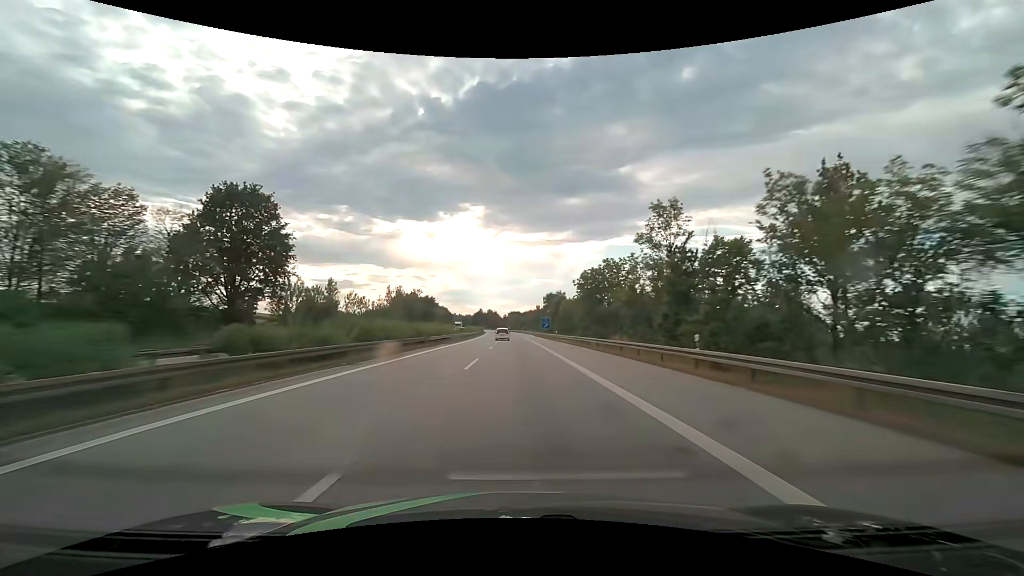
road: motorway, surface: asphalt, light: Day
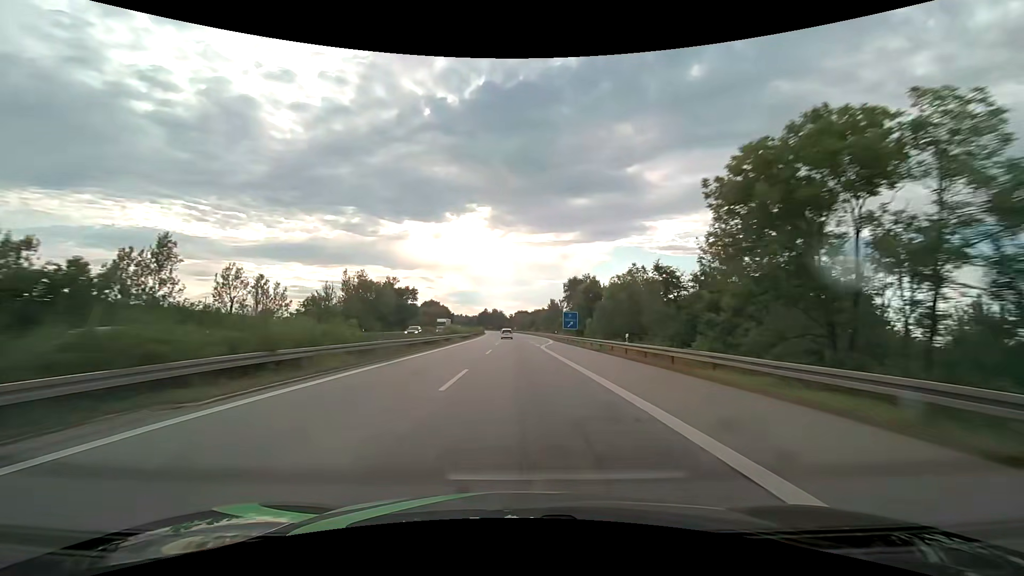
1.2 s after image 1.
(-0.4, +41.6) m; -1°
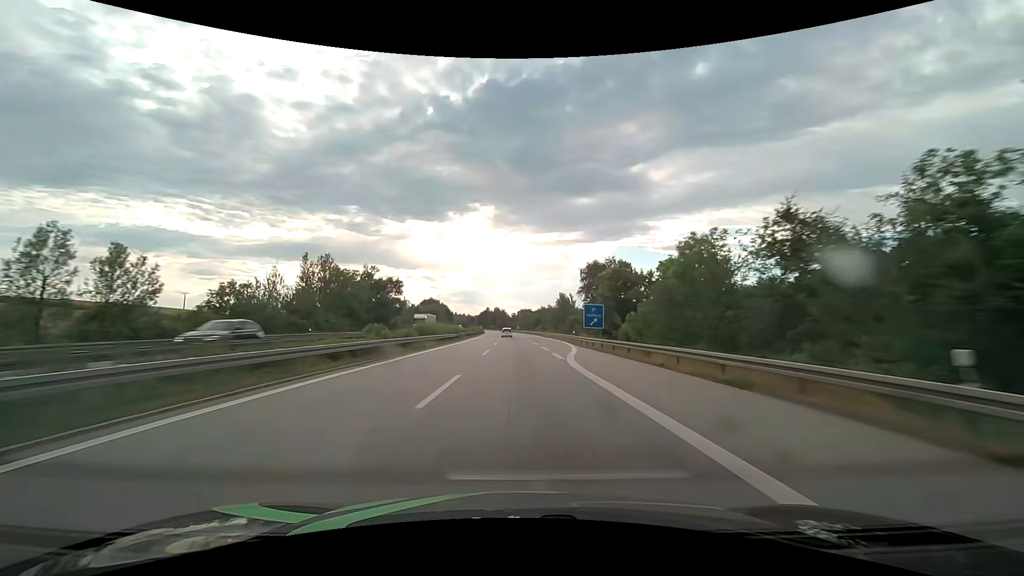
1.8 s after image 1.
(0.0, +20.9) m; 0°
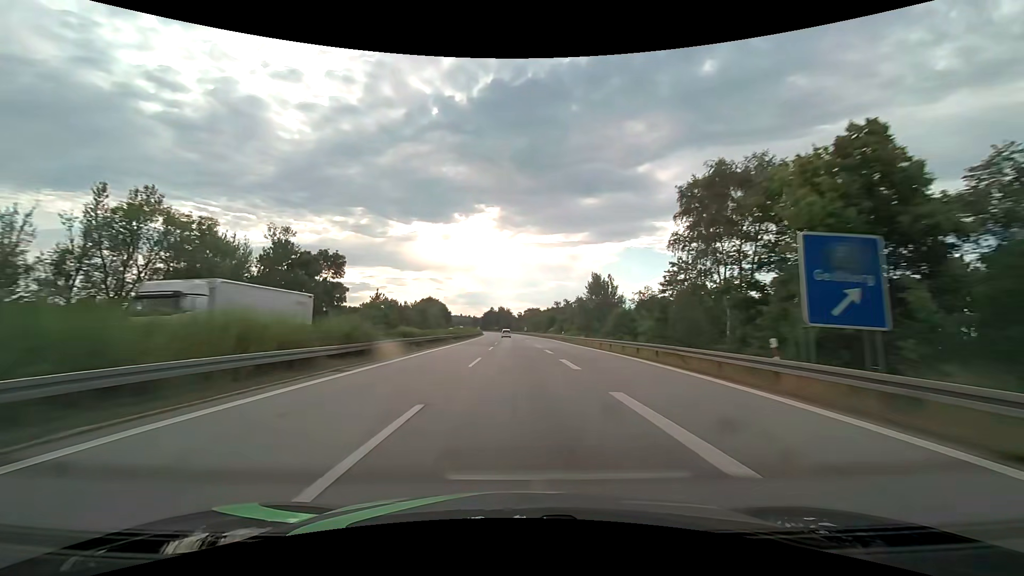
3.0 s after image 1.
(-0.4, +42.1) m; -1°
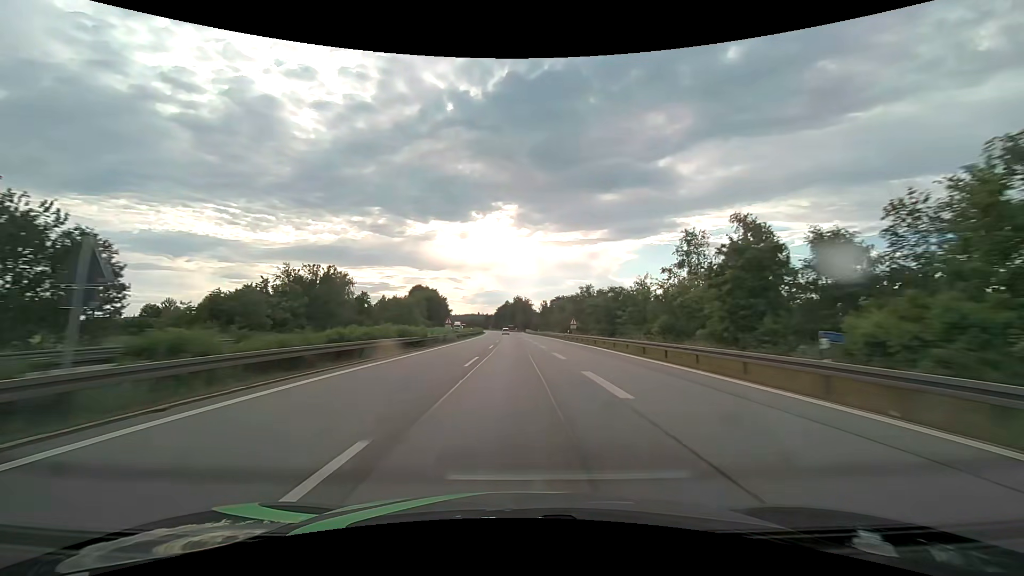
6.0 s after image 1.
(-2.0, +105.6) m; -2°
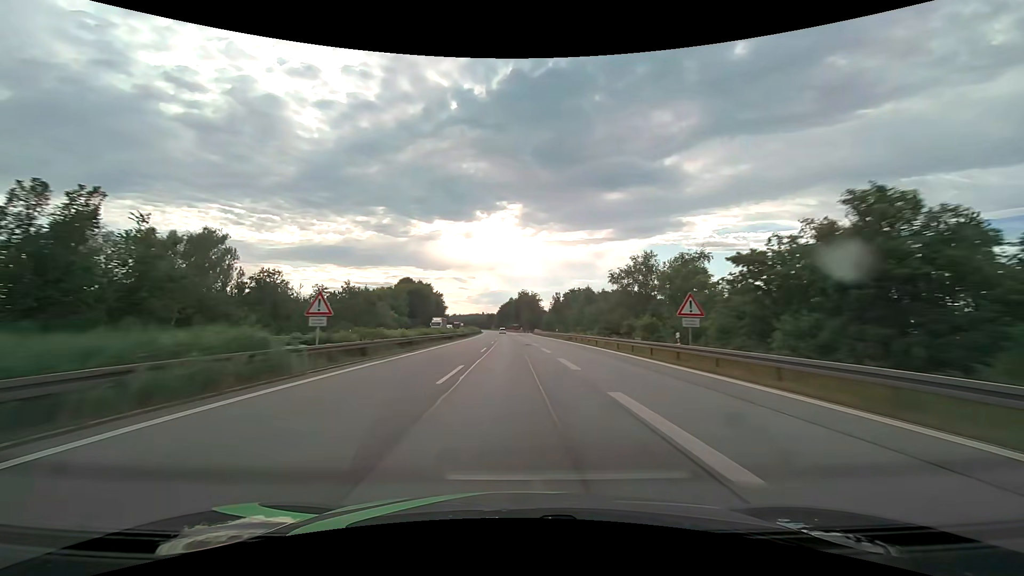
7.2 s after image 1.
(-0.1, +42.2) m; 0°
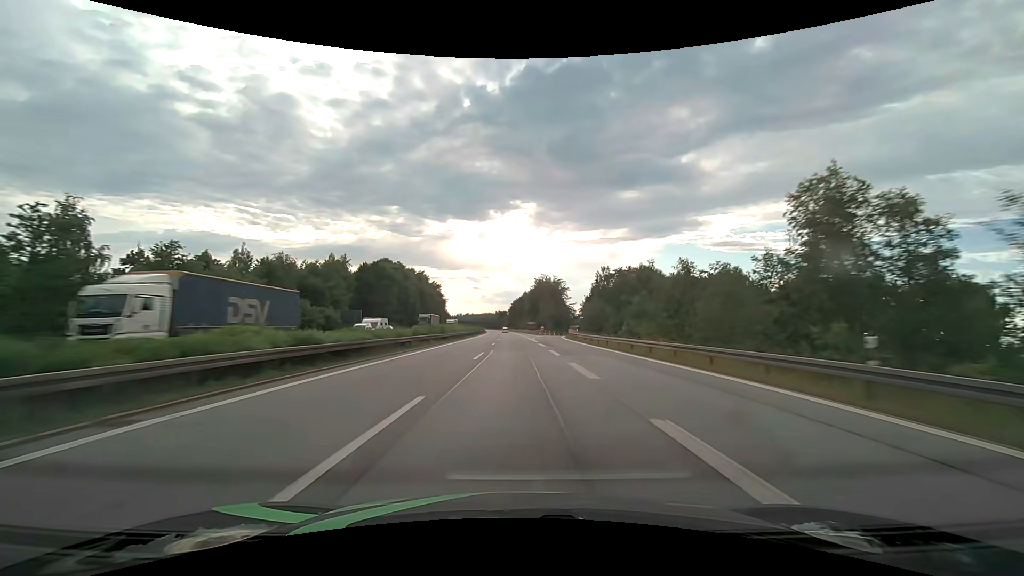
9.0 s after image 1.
(-0.9, +63.2) m; -2°
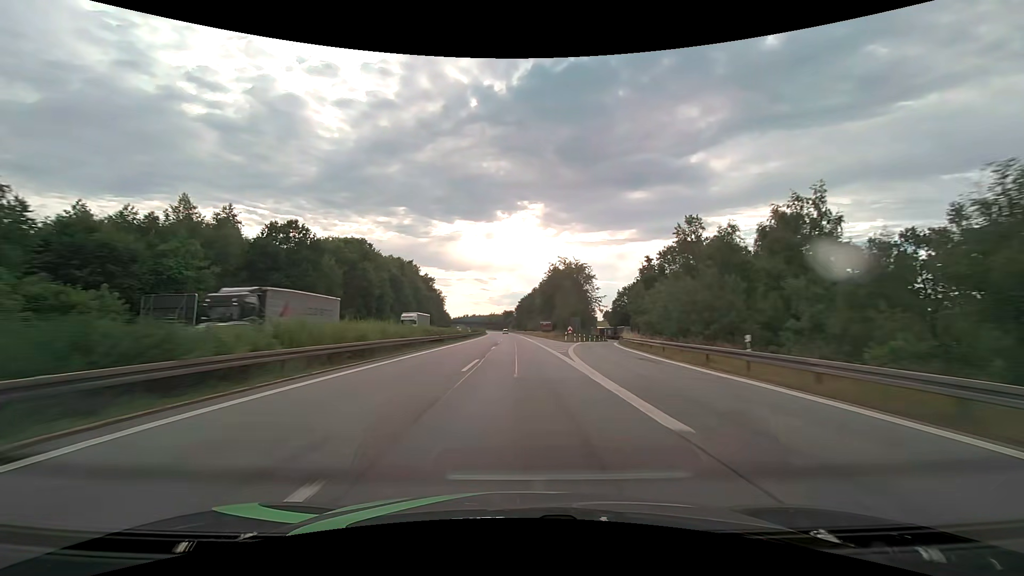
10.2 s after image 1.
(-0.3, +42.0) m; -1°
(0, +10) (0, +20) (0, +30) (0, +40) (0, +50) (-1, +60) (-1, +70) (-1, +80) (-1, +90) (-2, +100) m
